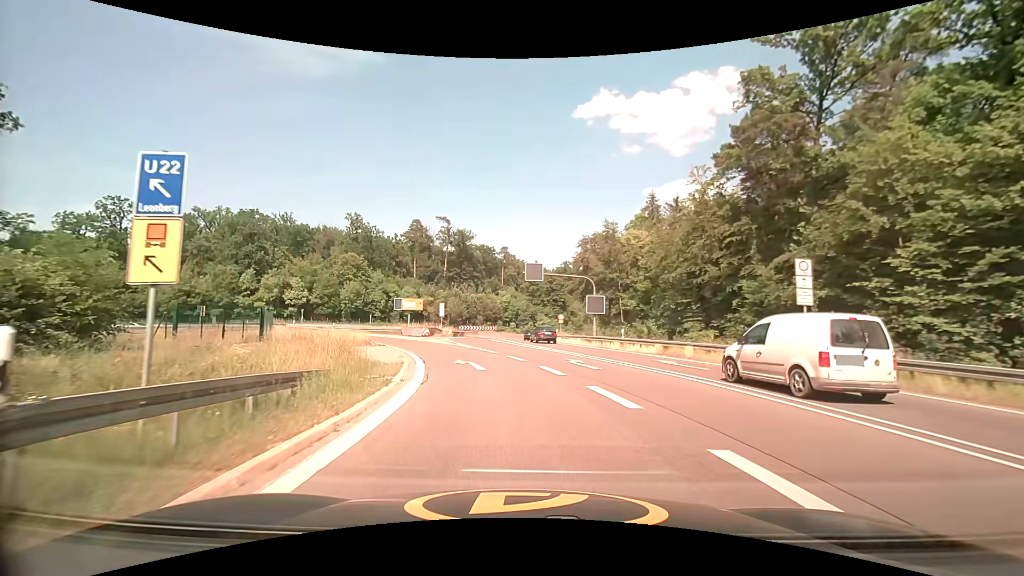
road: secondary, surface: asphalt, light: Day
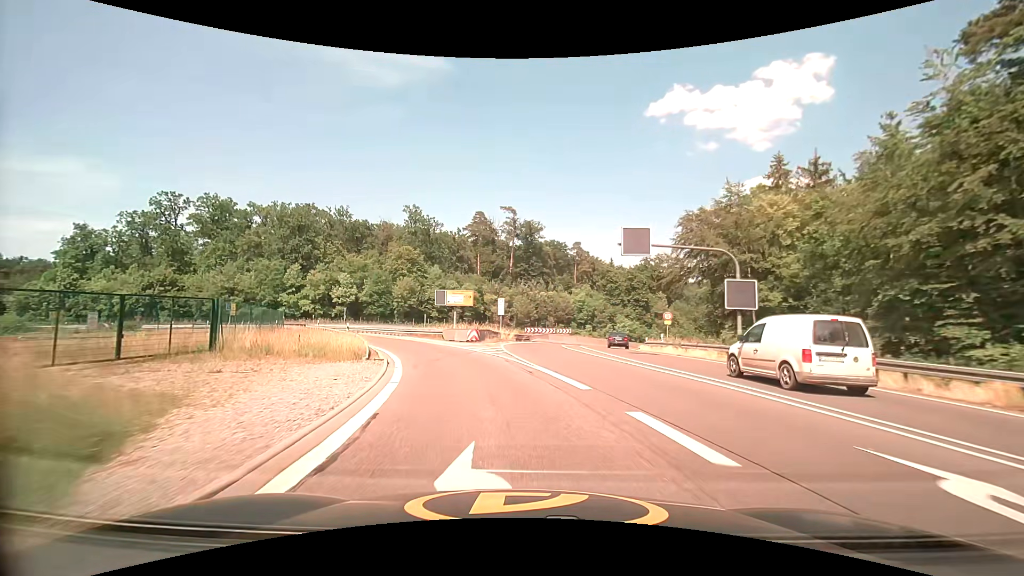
(-1.0, +15.3) m; -8°
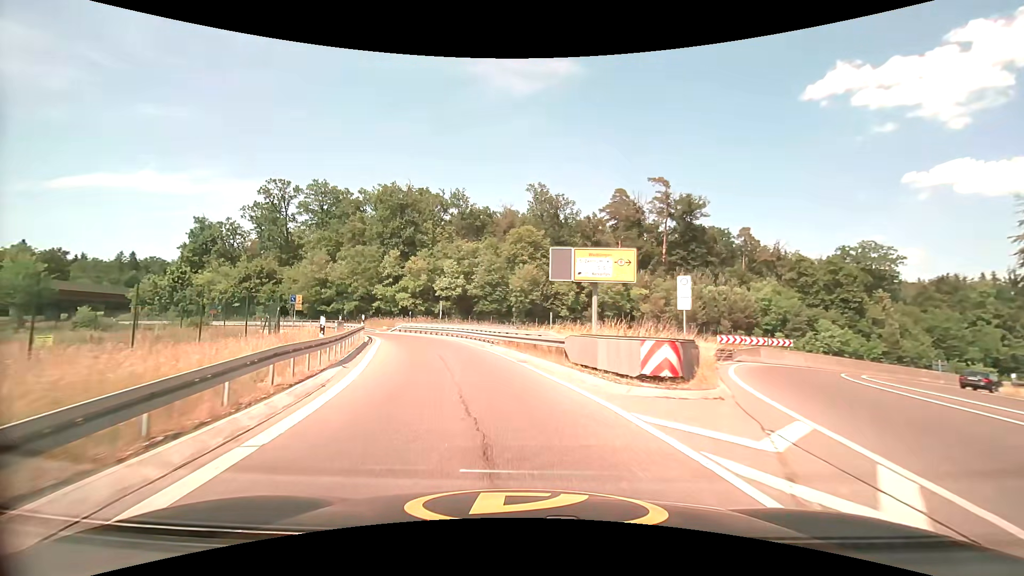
(-3.0, +22.8) m; -15°
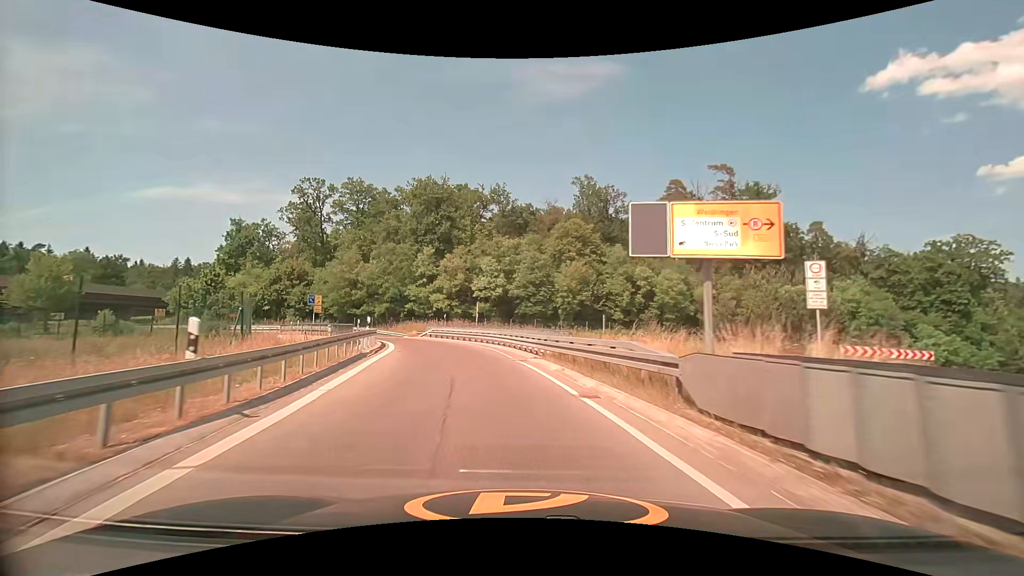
(-0.3, +7.3) m; -5°
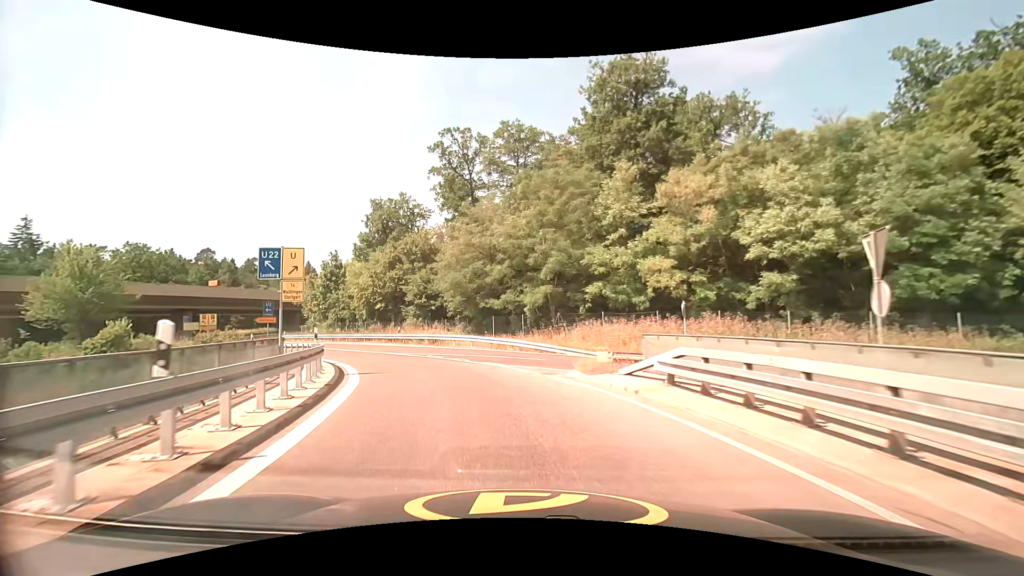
(-6.7, +34.0) m; -22°
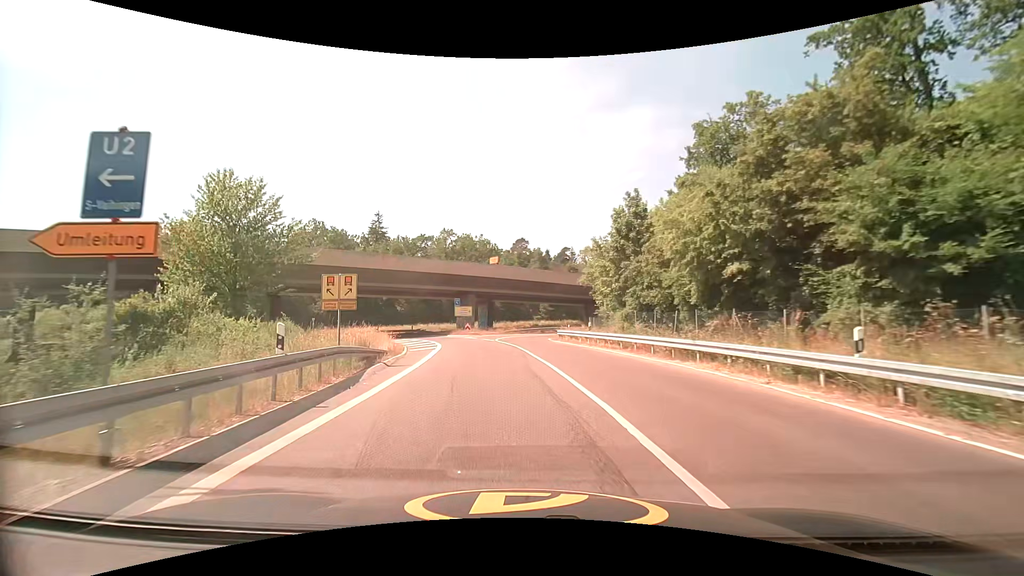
(-8.8, +28.6) m; -36°
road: trunk_link
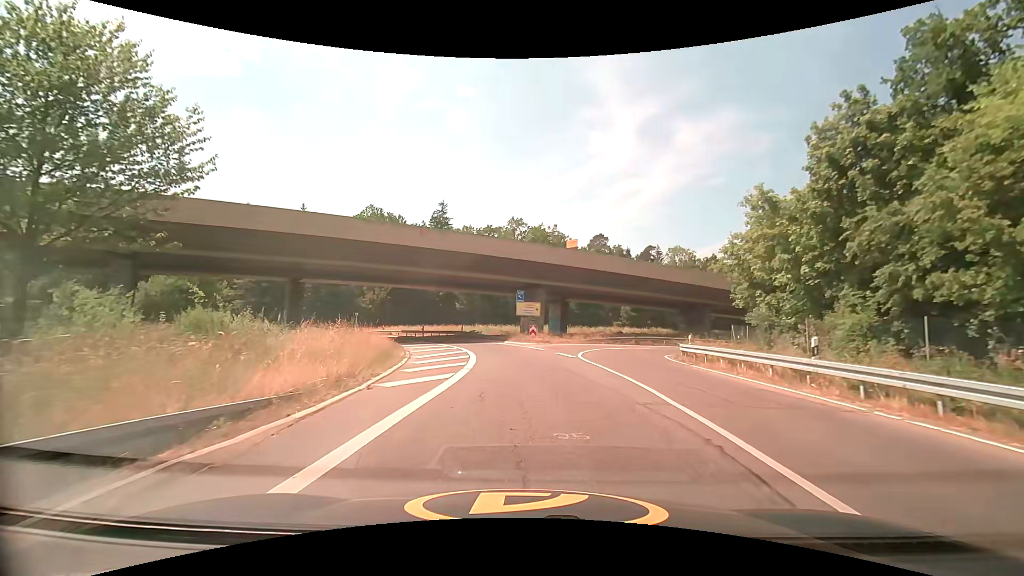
(-1.2, +16.5) m; -8°
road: secondary
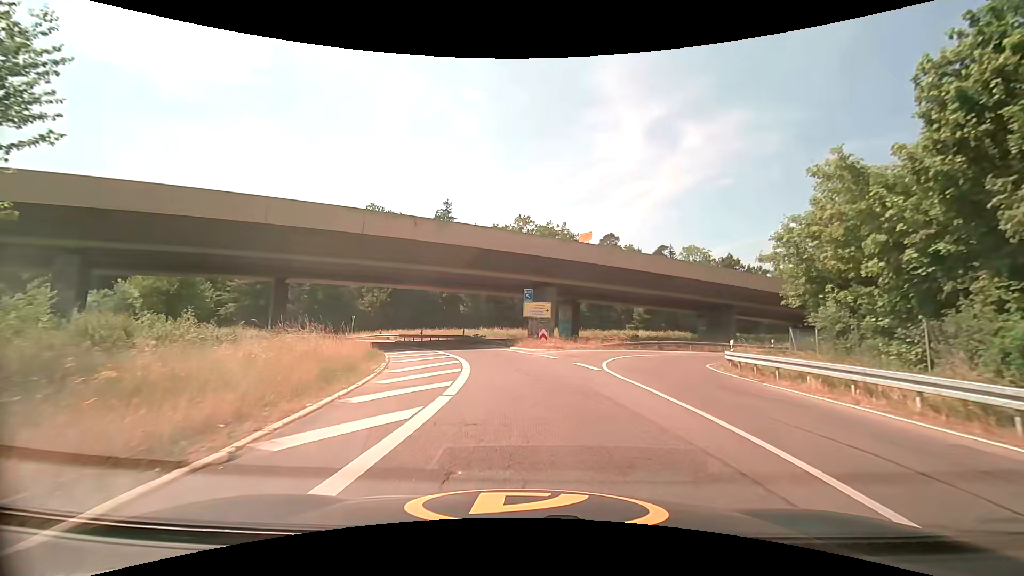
(0.0, +5.1) m; 0°
(0, +10) (+1, +20) (+4, +29) (+9, +38) (+17, +44) (+26, +48) (+36, +51) (+45, +54) (+55, +57) (+64, +61) m
